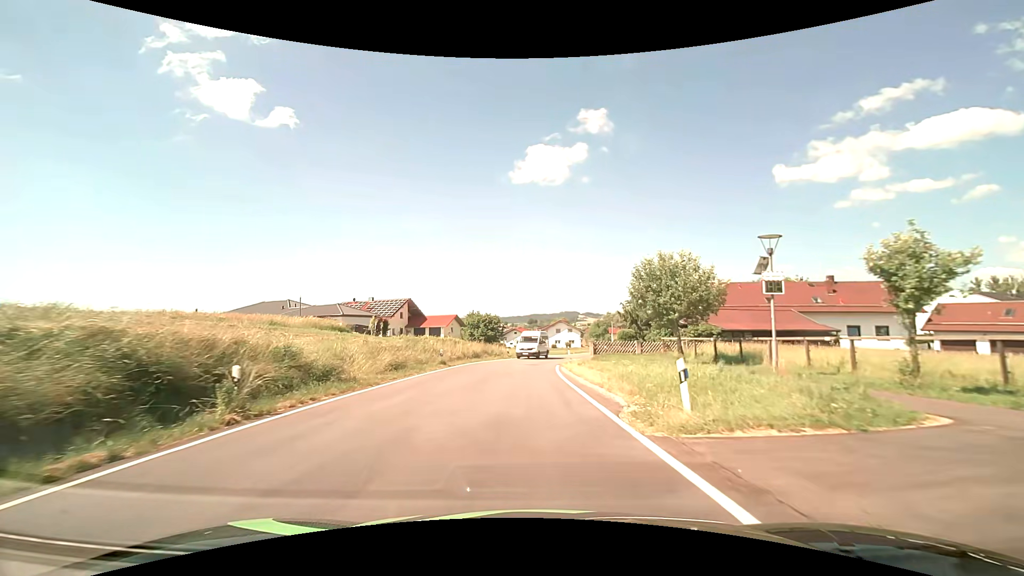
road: secondary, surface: asphalt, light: Day
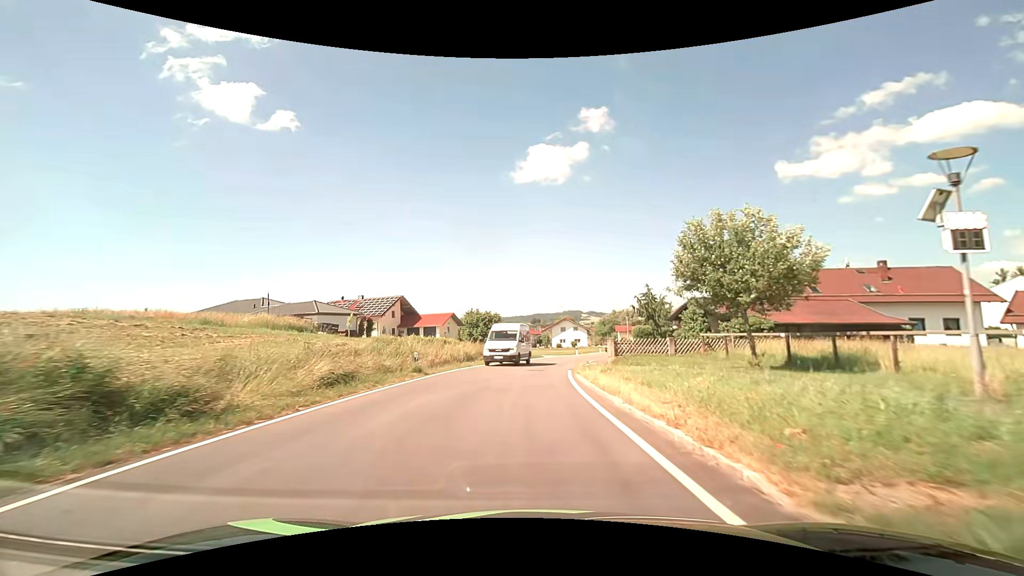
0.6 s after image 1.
(0.0, +7.0) m; 0°
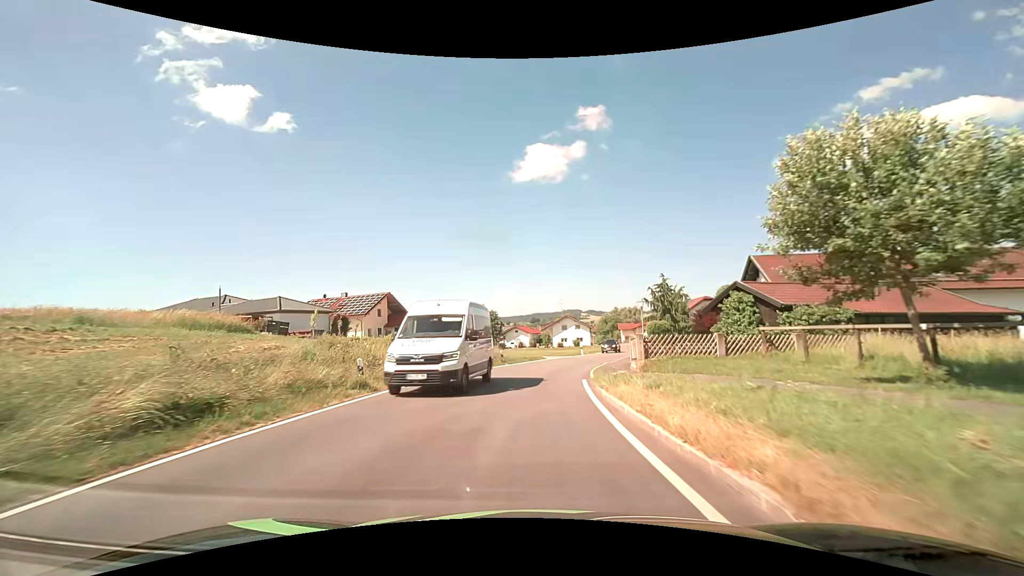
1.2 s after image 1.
(0.0, +6.9) m; 0°
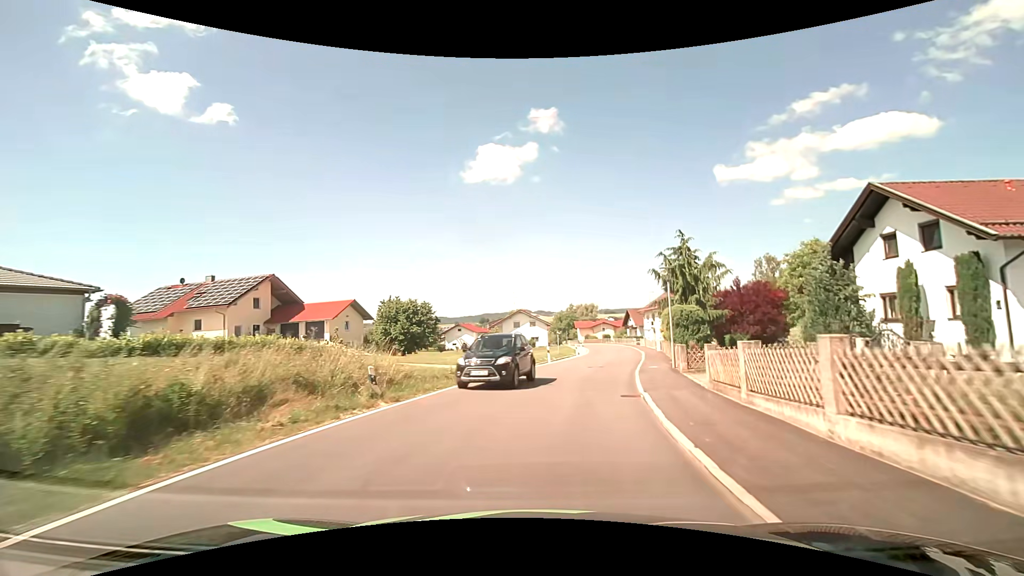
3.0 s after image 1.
(+0.4, +19.9) m; +5°
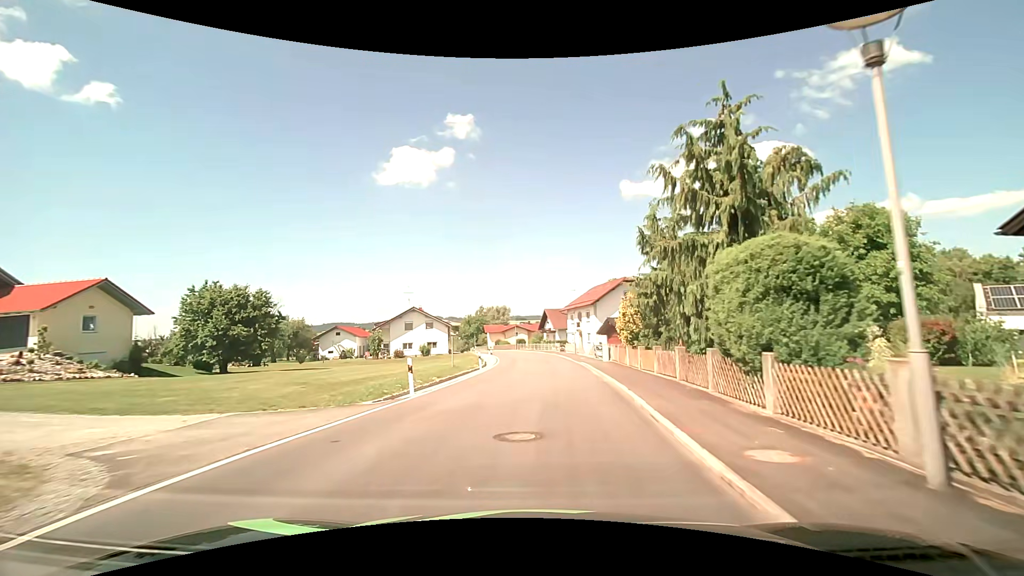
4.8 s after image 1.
(+1.9, +18.9) m; +10°
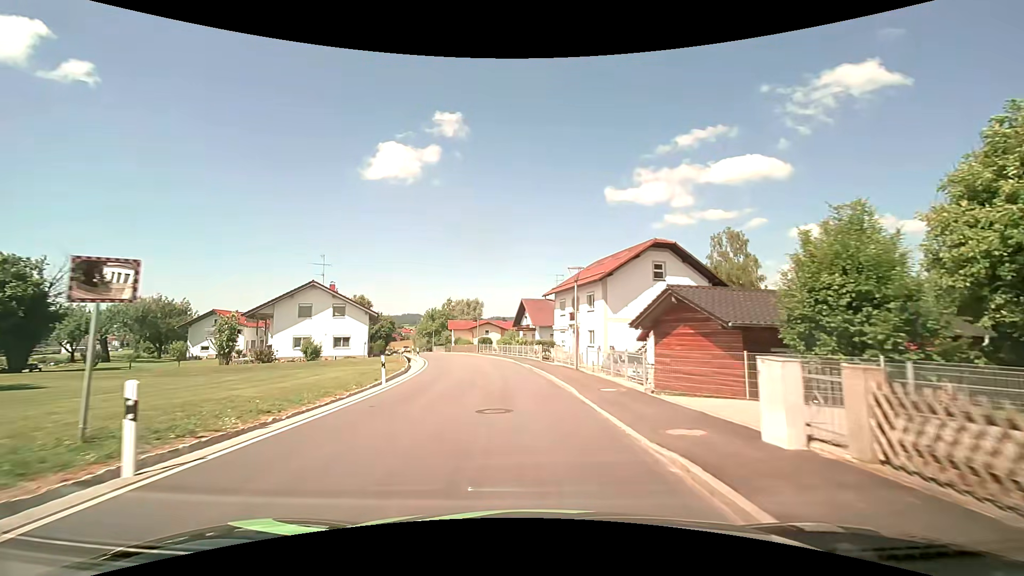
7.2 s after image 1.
(+1.2, +25.8) m; +2°
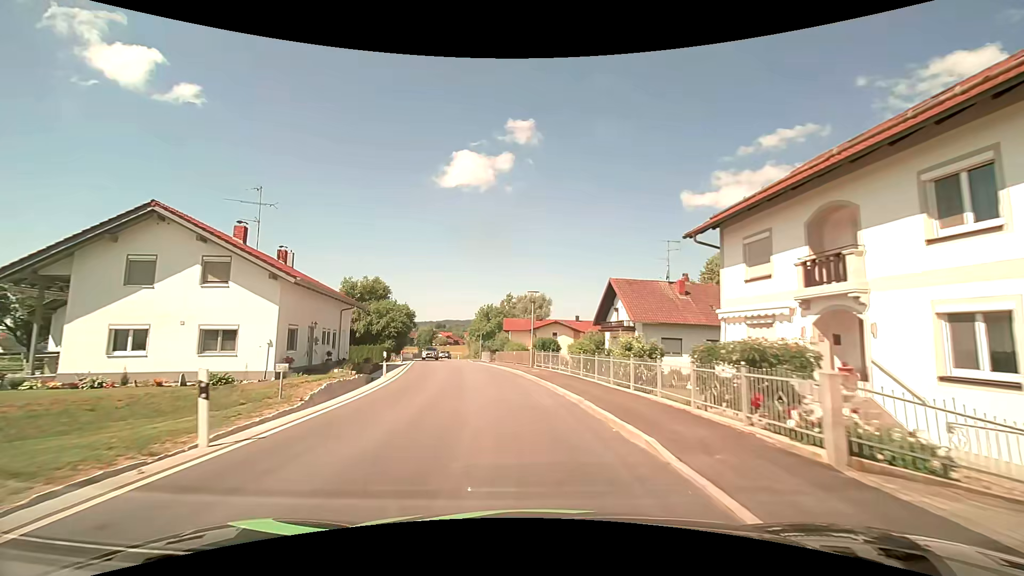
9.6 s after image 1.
(-1.6, +27.5) m; -8°
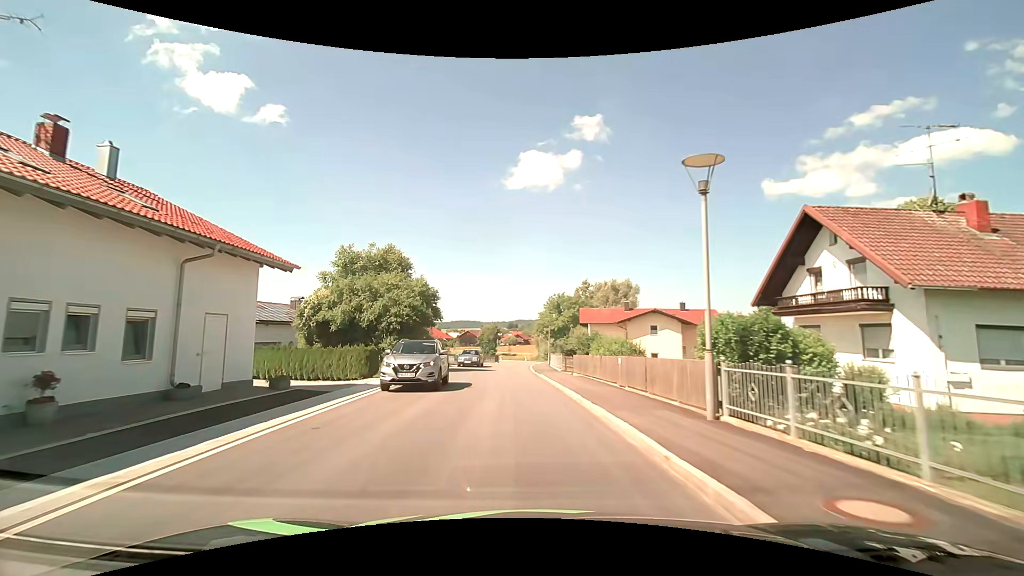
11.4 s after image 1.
(-1.4, +21.1) m; -8°
(0, +10) (-1, +20) (-1, +30) (-2, +40) (-1, +50) (-1, +60) (0, +70) (+1, +80) (+1, +90) (0, +100) m
